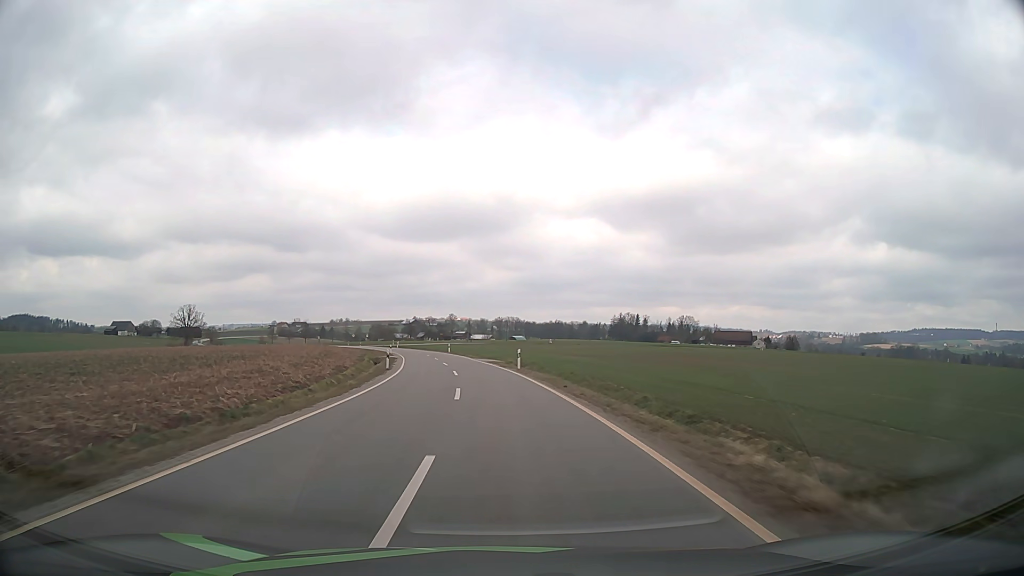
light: Day
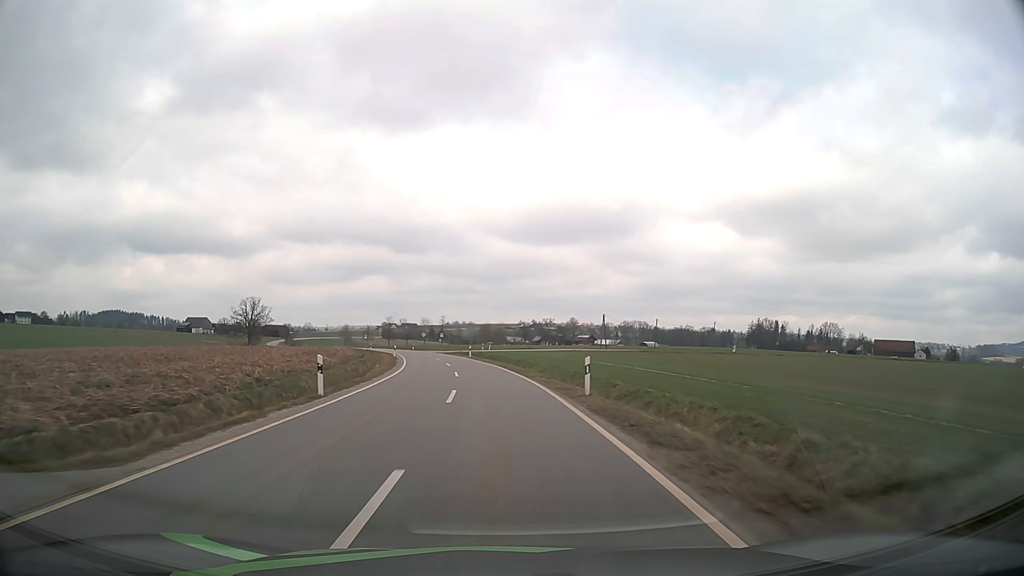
(-5.5, +61.8) m; -10°
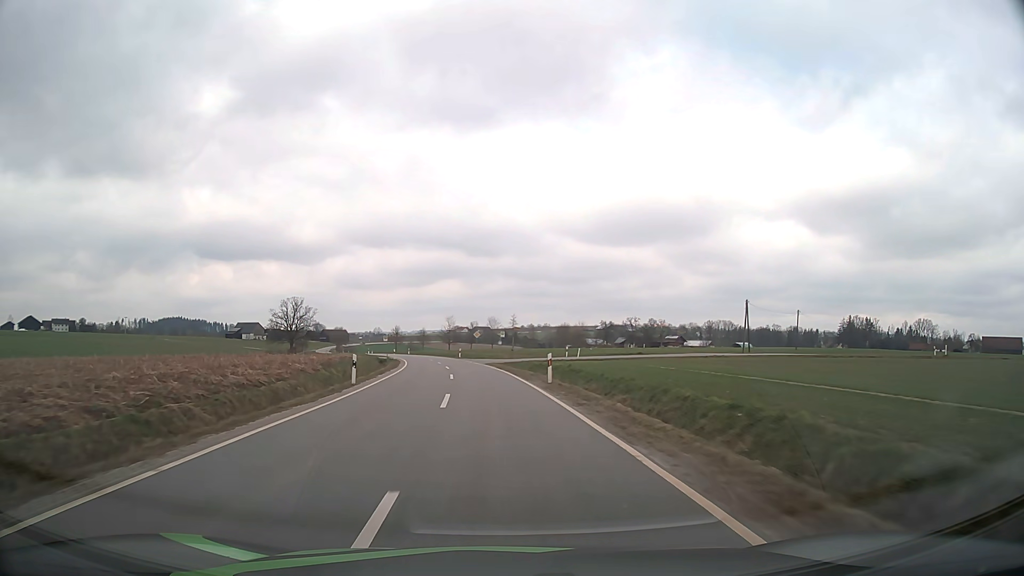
(-2.0, +37.7) m; -6°
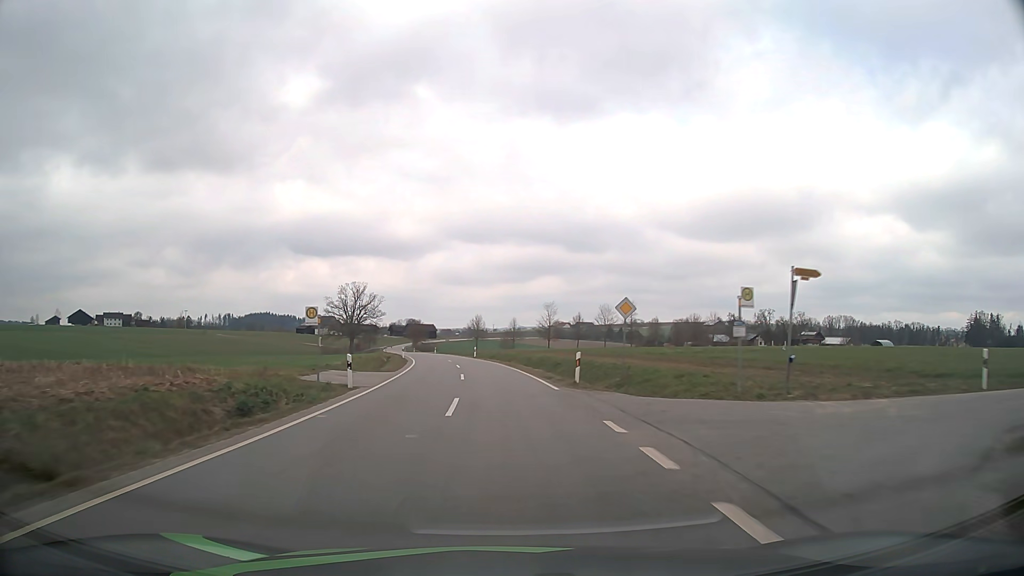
(-3.8, +50.8) m; -8°
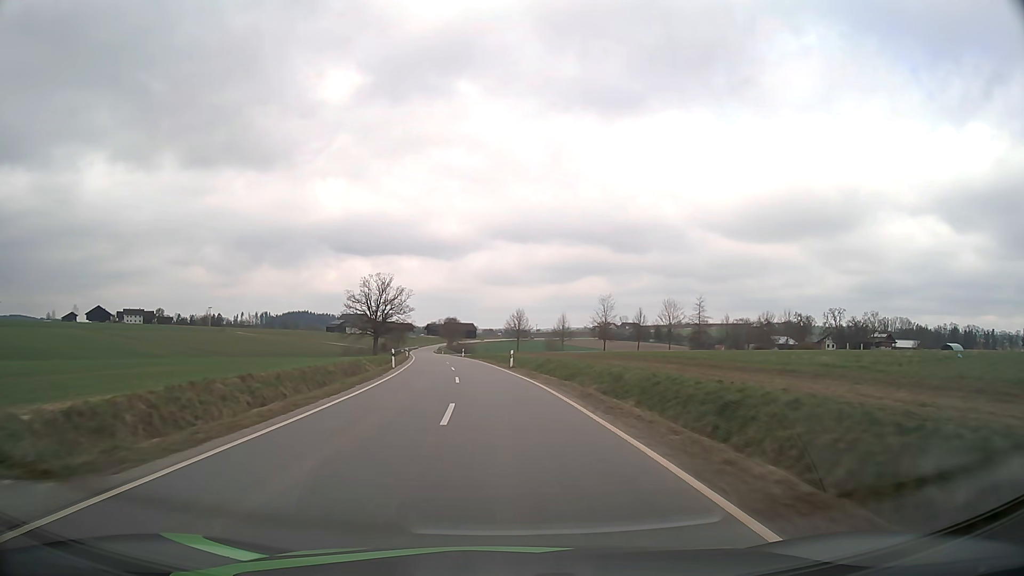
(-0.8, +25.7) m; -4°
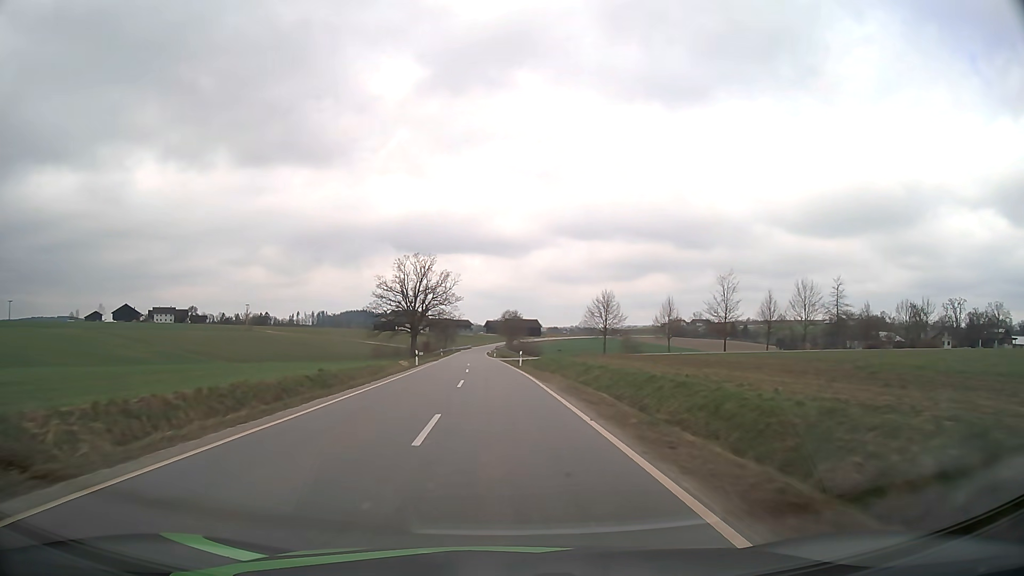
(-2.0, +38.9) m; -6°
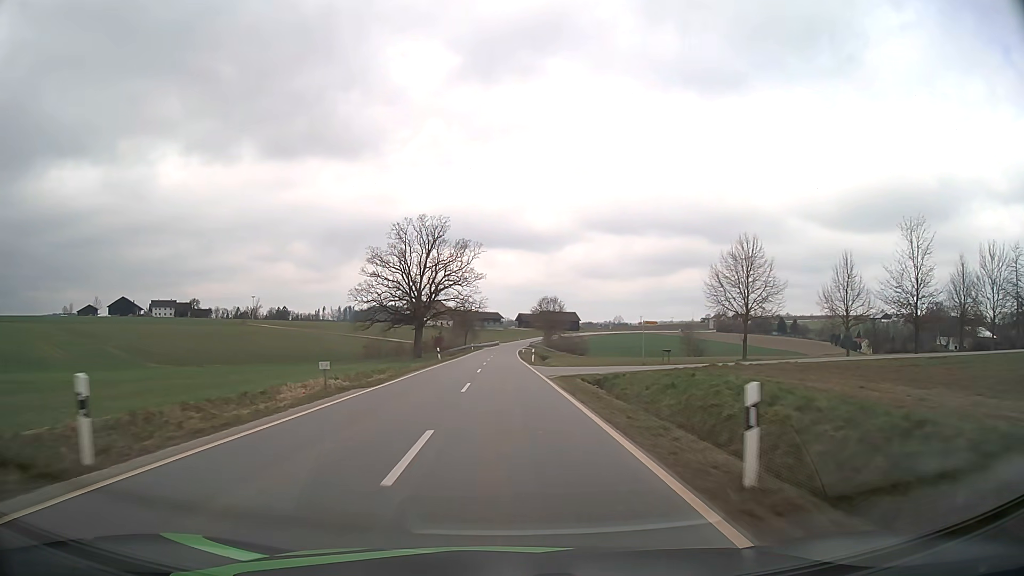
(-1.1, +39.3) m; -3°
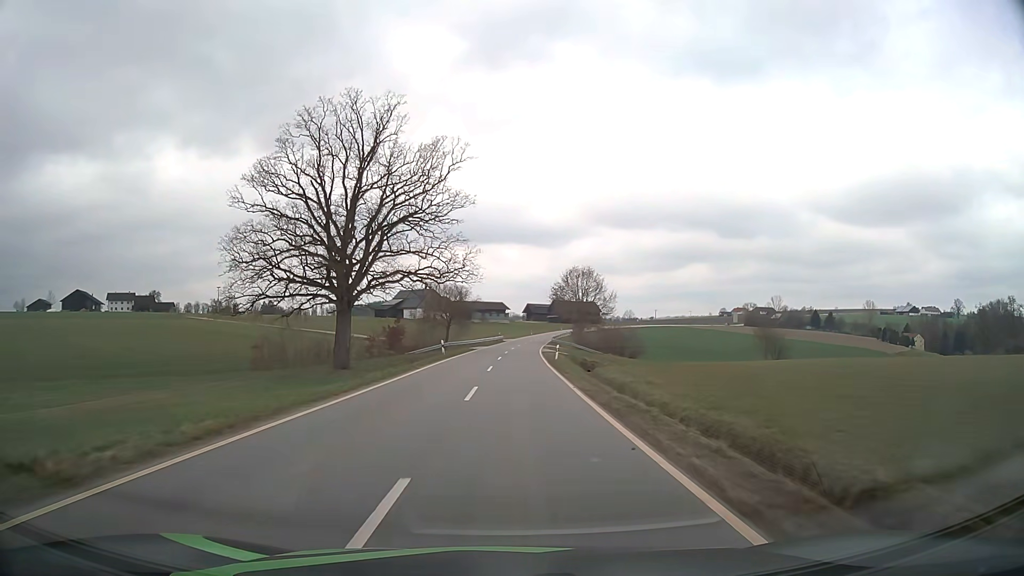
(-0.5, +52.6) m; -1°
(0, +10) (0, +20) (0, +30) (0, +40) (+1, +50) (+1, +60) (+2, +70) (+2, +80) (+3, +90) (+4, +100) m
